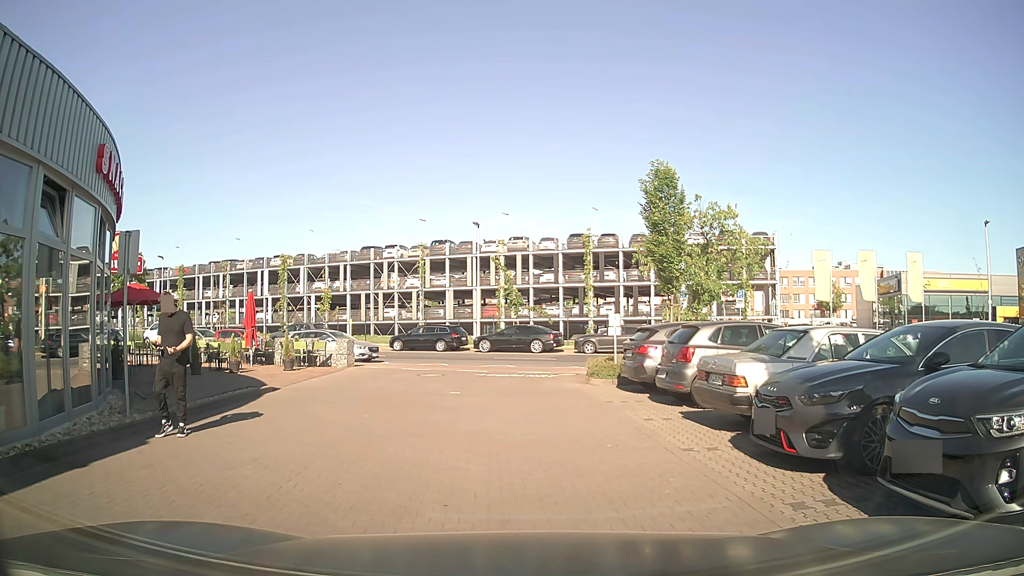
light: Day
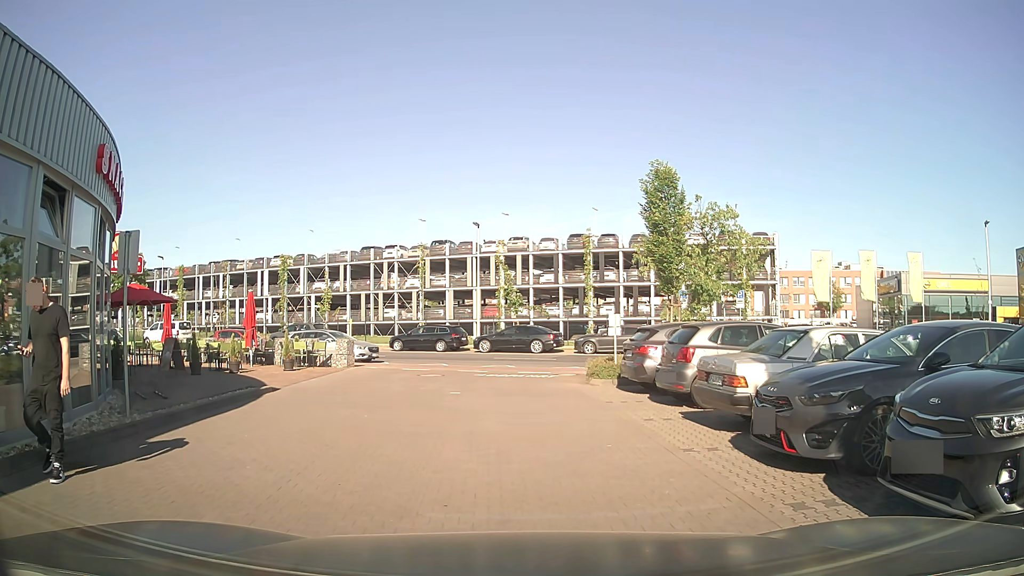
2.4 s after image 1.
(0.0, 0.0) m; 0°
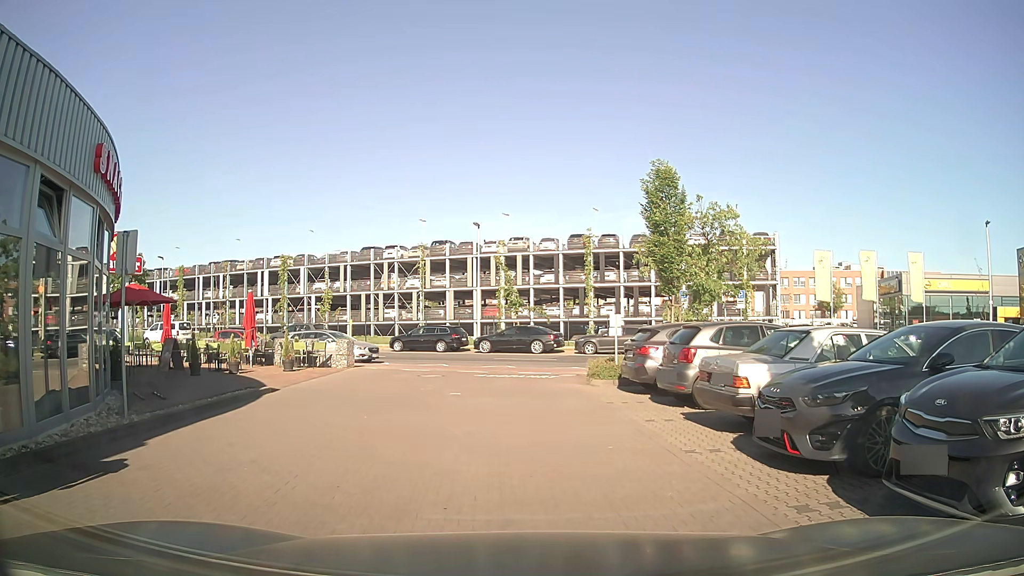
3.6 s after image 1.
(0.0, 0.0) m; 0°
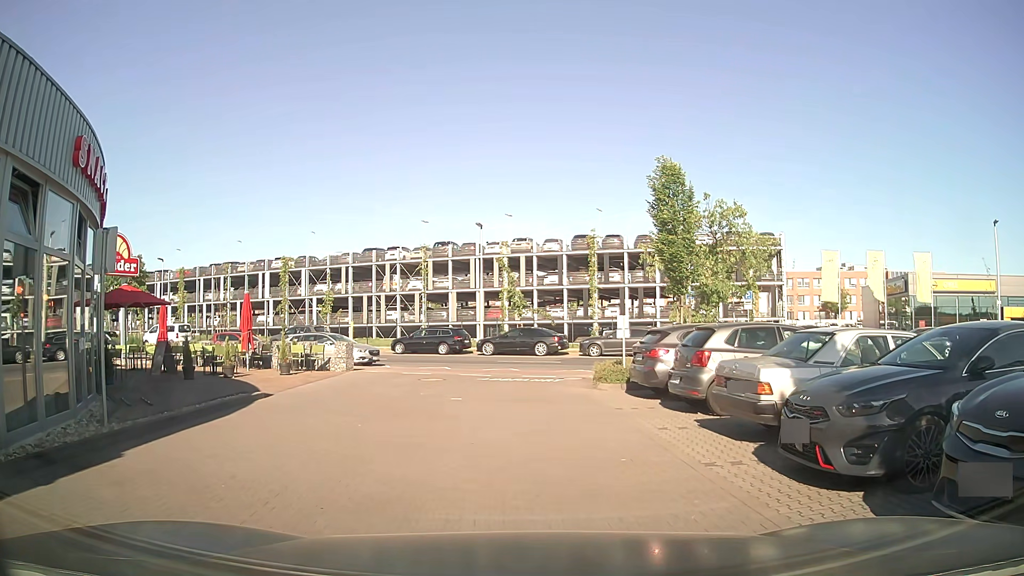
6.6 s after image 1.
(0.0, +0.6) m; 0°
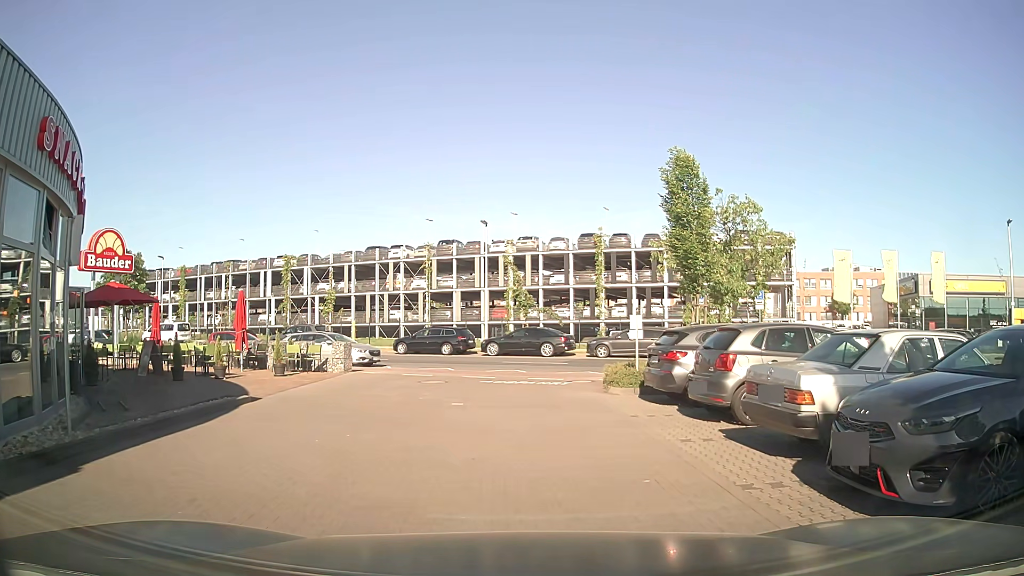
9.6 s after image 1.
(0.0, +1.0) m; 0°
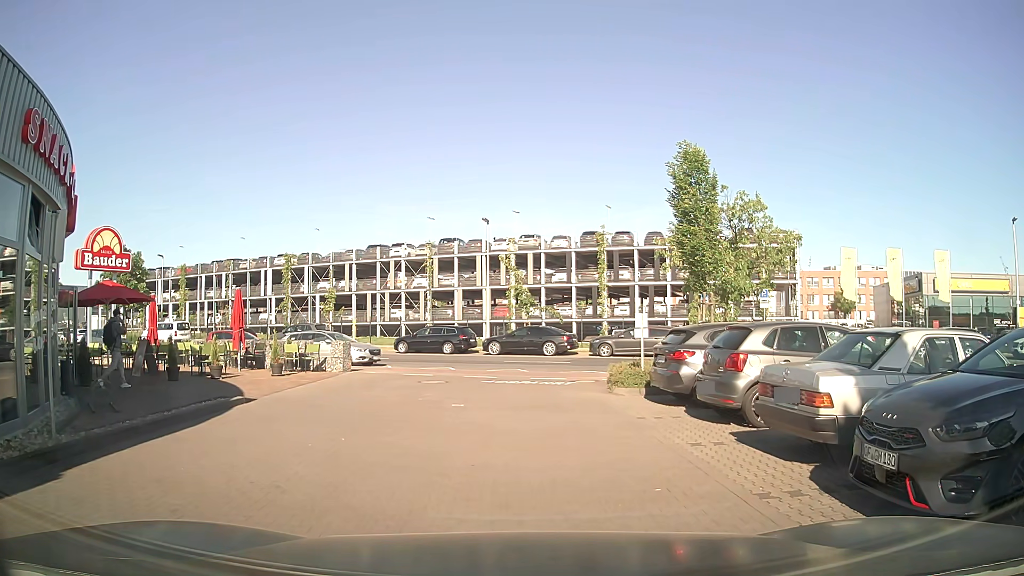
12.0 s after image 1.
(0.0, +0.4) m; 0°
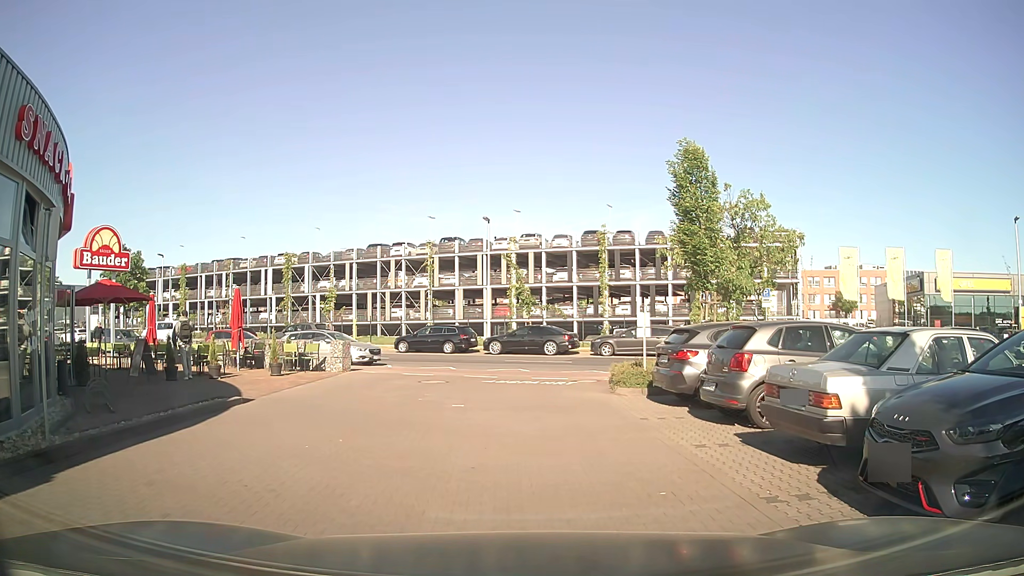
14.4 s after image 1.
(0.0, +0.2) m; 0°
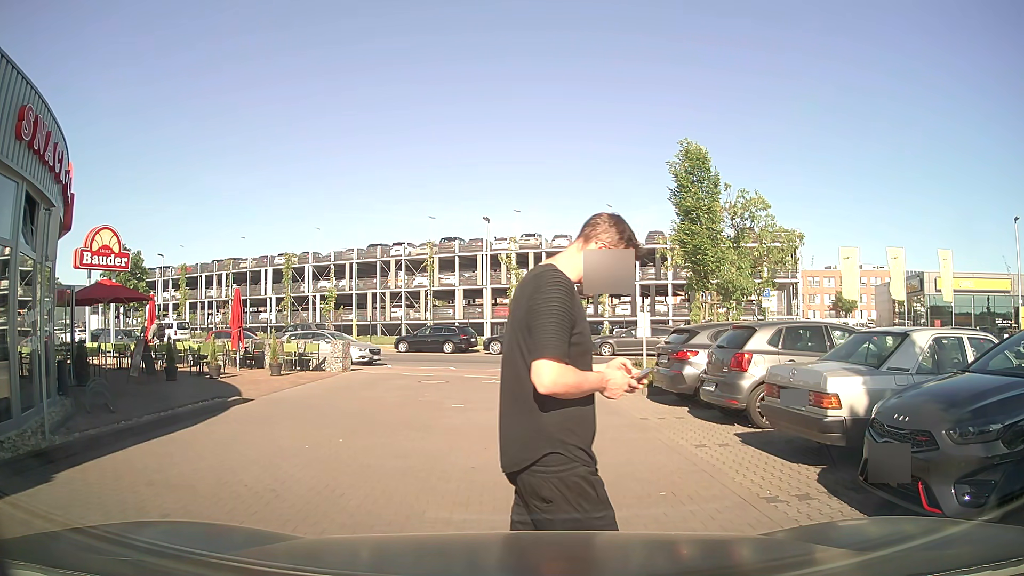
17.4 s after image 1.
(0.0, 0.0) m; 0°
